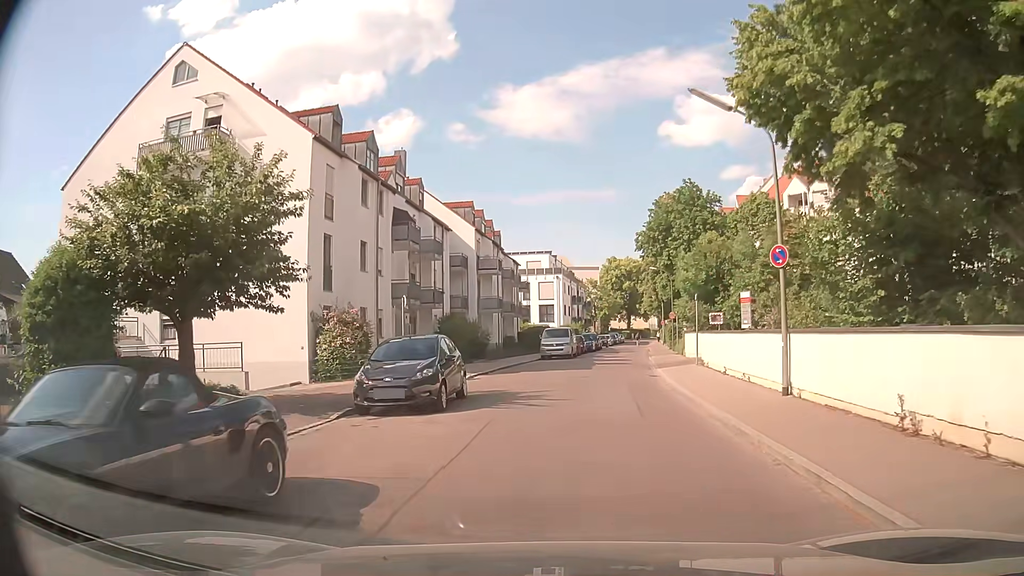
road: residential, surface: asphalt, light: Day
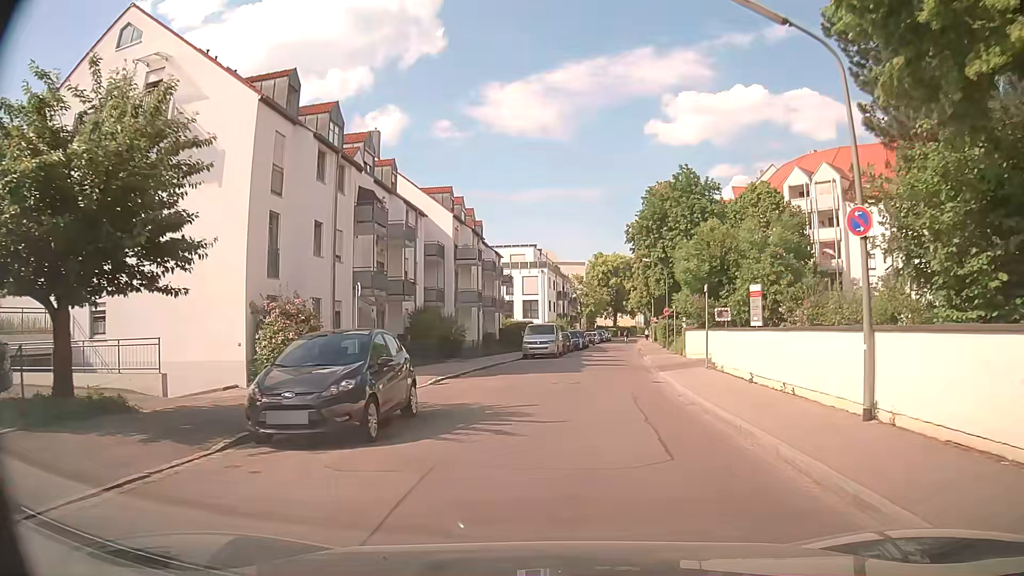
(+0.1, +4.1) m; +1°
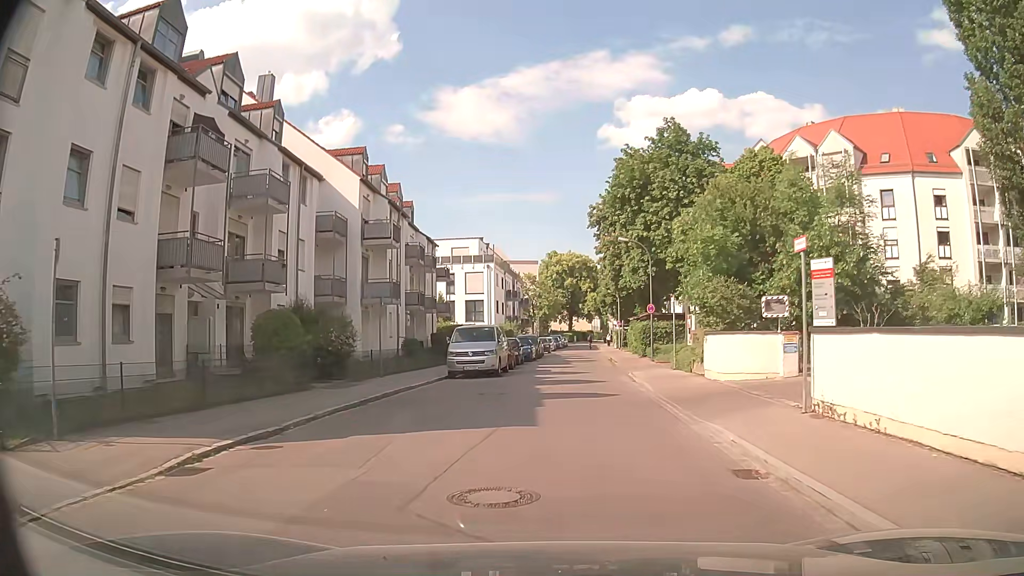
(+0.7, +12.1) m; +5°
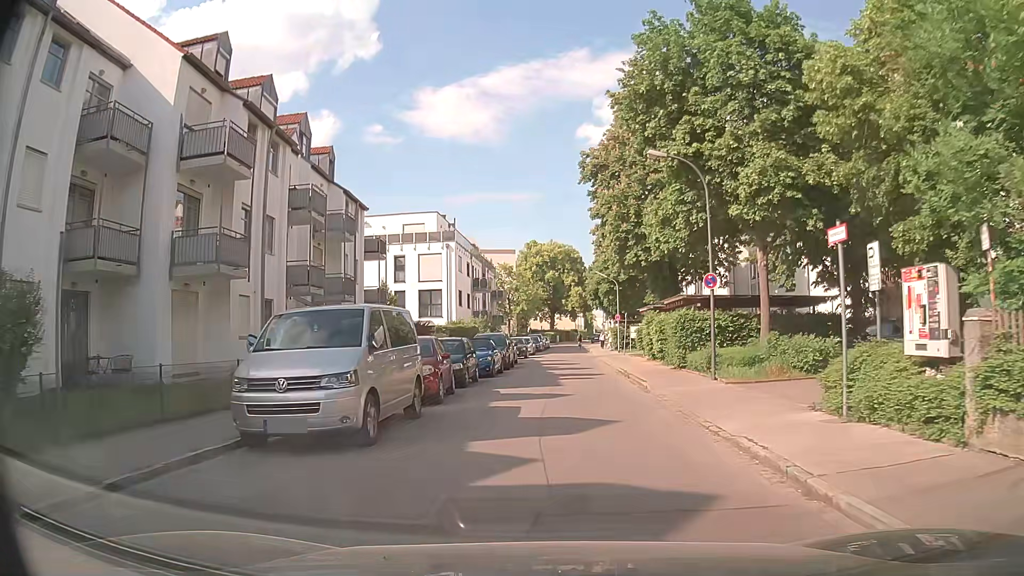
(+0.4, +15.9) m; +3°
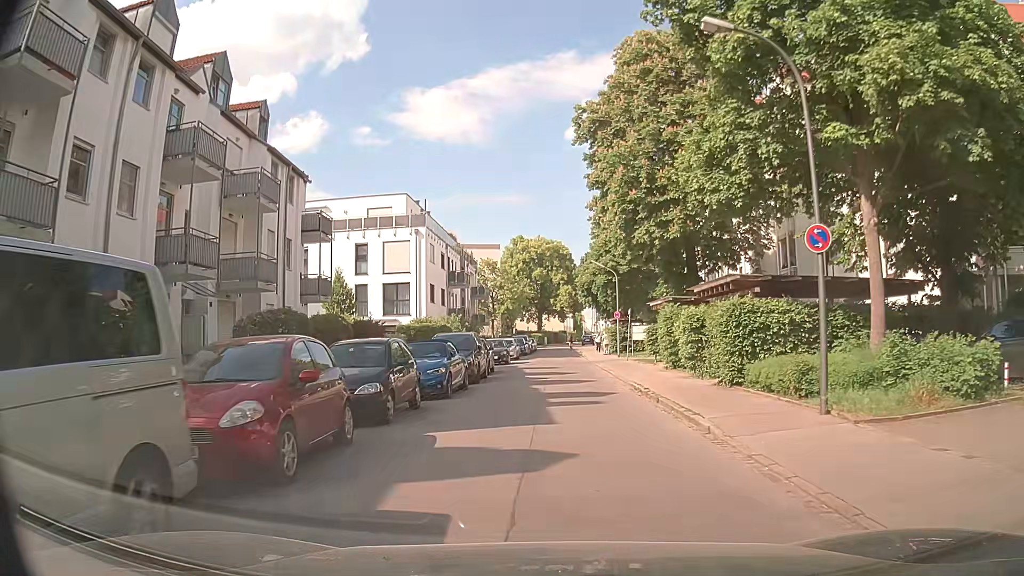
(0.0, +8.2) m; 0°
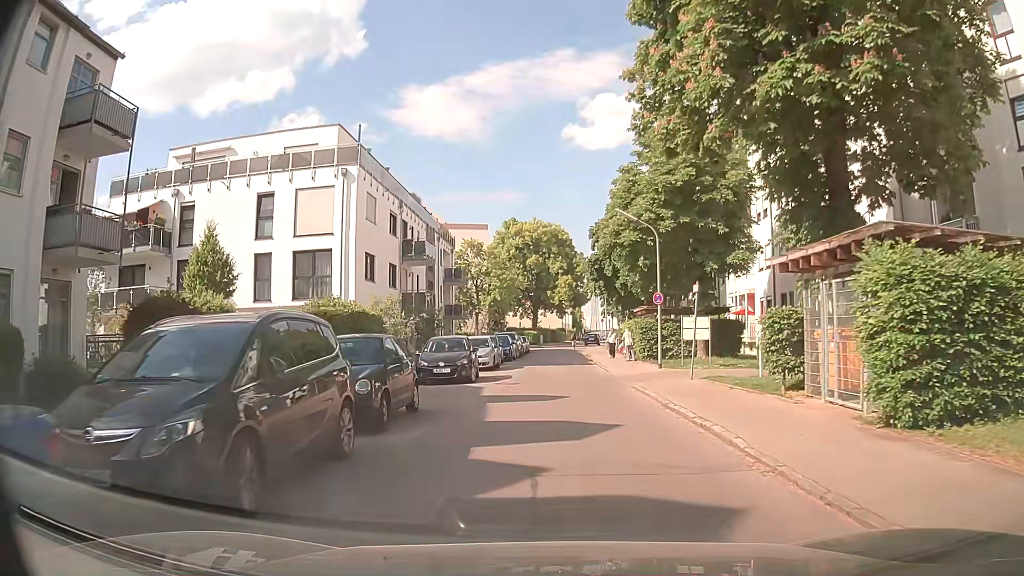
(+0.1, +16.7) m; 0°
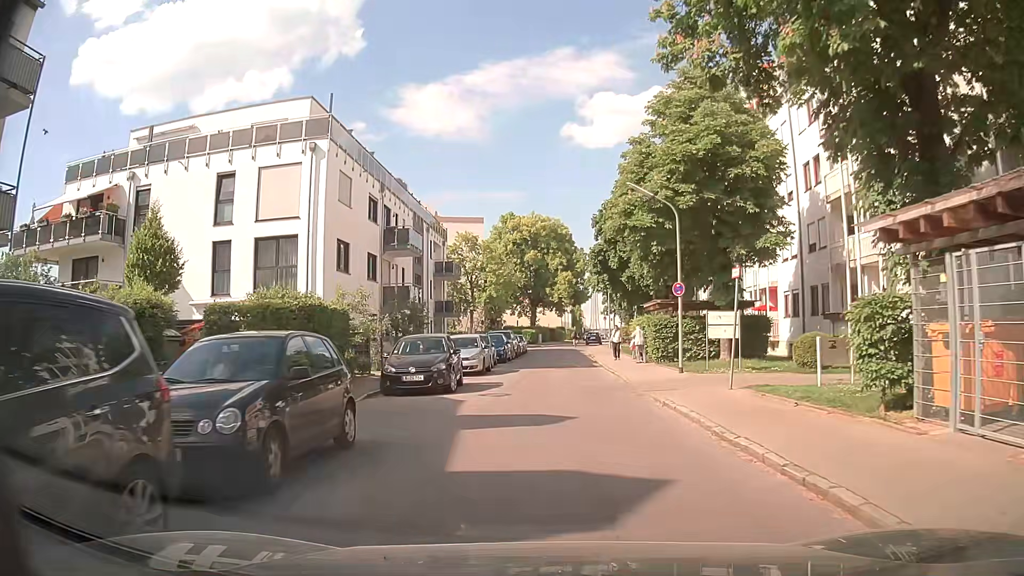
(0.0, +4.2) m; -1°
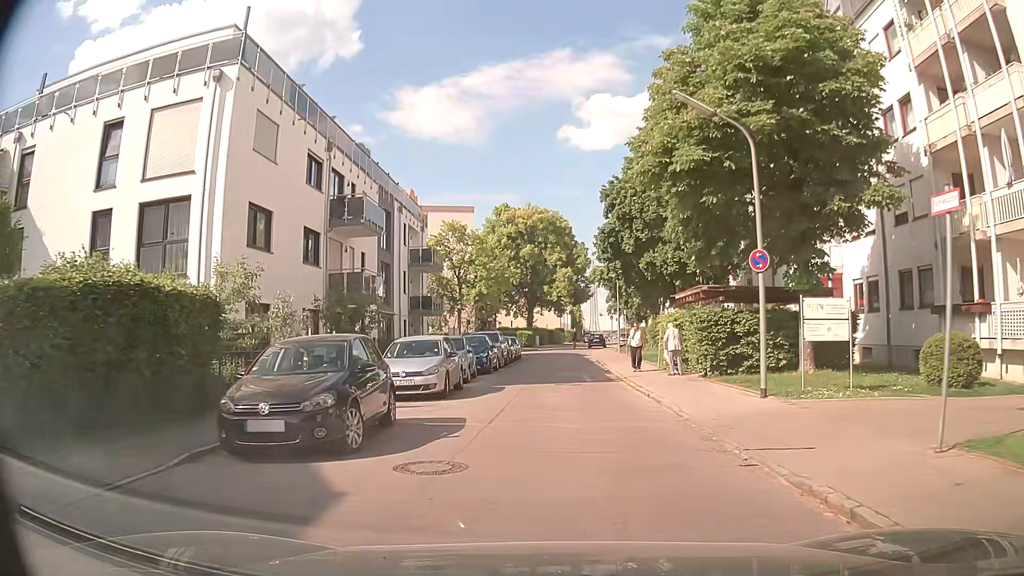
(+0.1, +8.5) m; -1°
